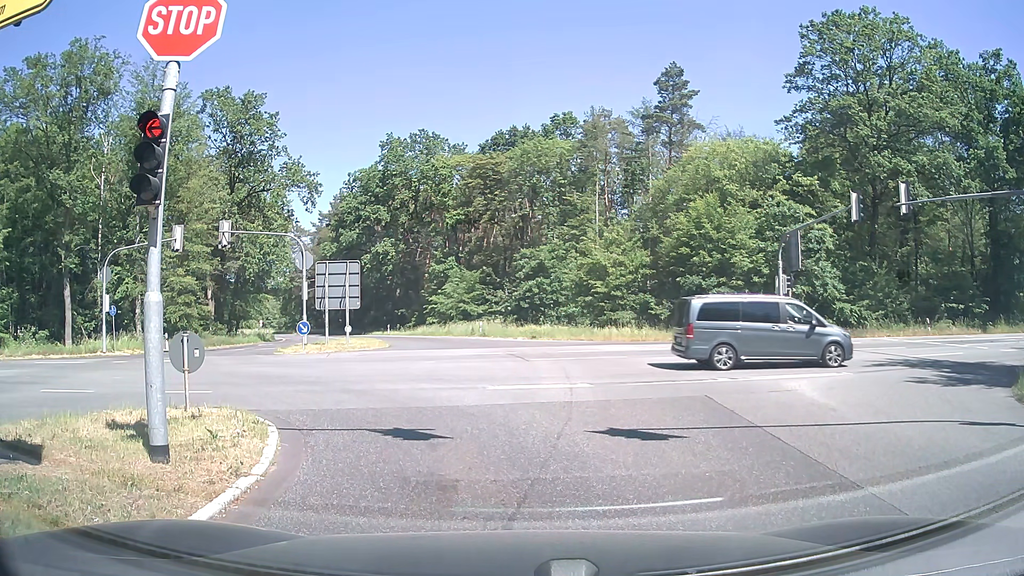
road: secondary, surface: asphalt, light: Day
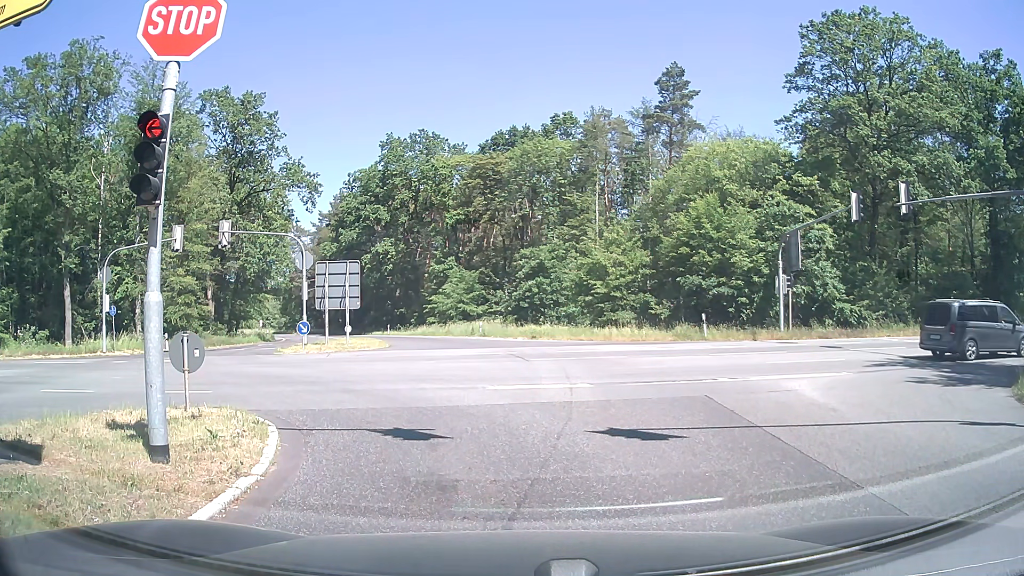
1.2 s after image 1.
(0.0, 0.0) m; 0°
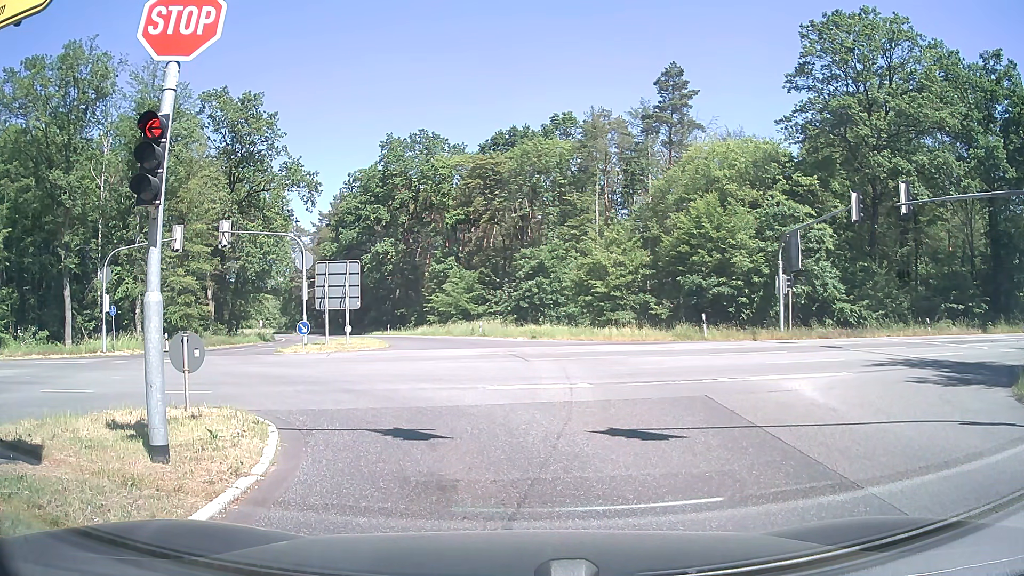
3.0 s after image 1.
(0.0, 0.0) m; 0°
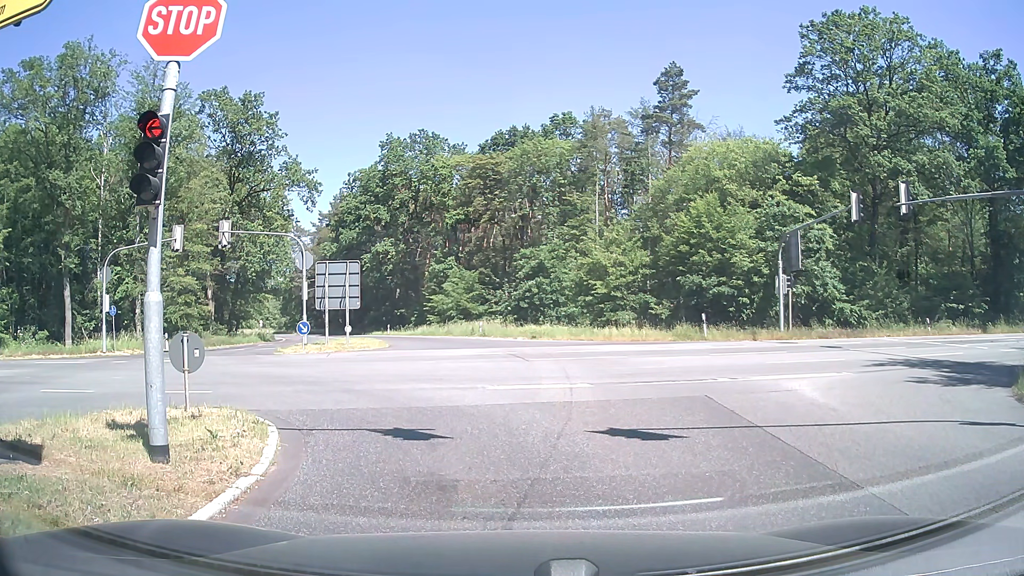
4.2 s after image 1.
(0.0, 0.0) m; 0°
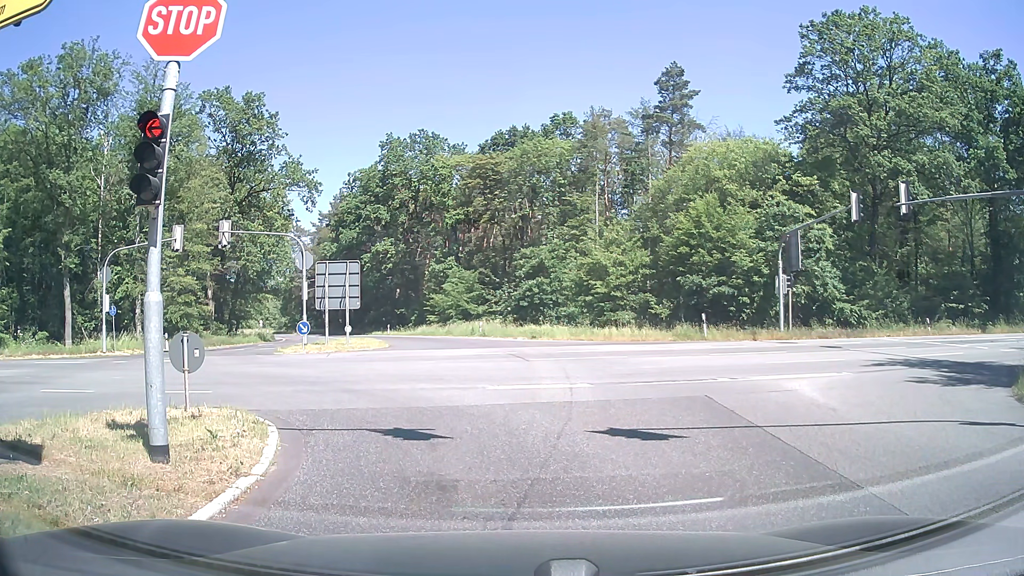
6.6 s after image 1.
(0.0, 0.0) m; 0°
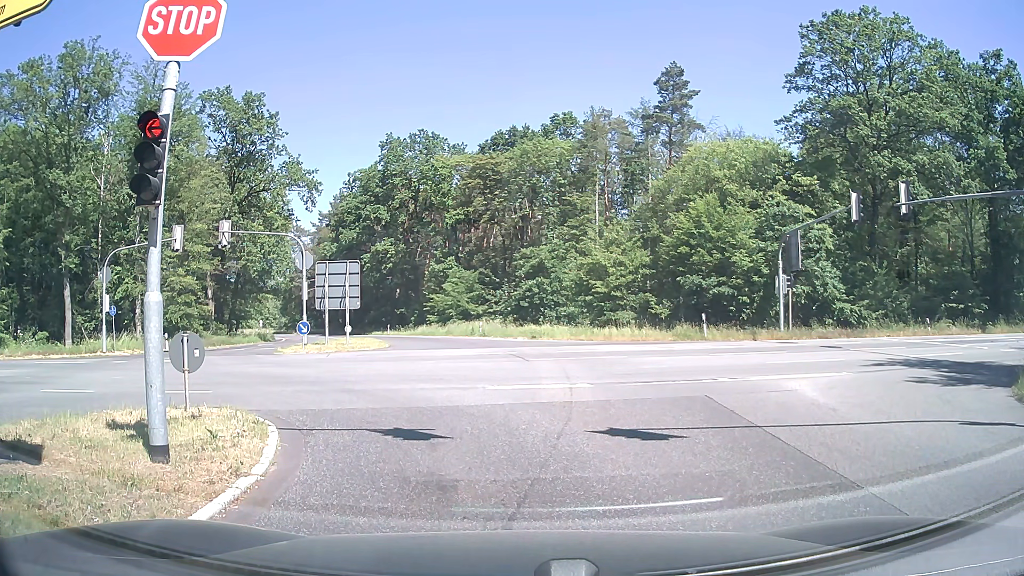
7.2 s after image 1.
(0.0, 0.0) m; 0°
(0, +10) (-5, +18) (-14, +23) (-24, +23) (-34, +22) (-44, +20) (-54, +18) (-64, +16) (-73, +15) (-83, +13) m
